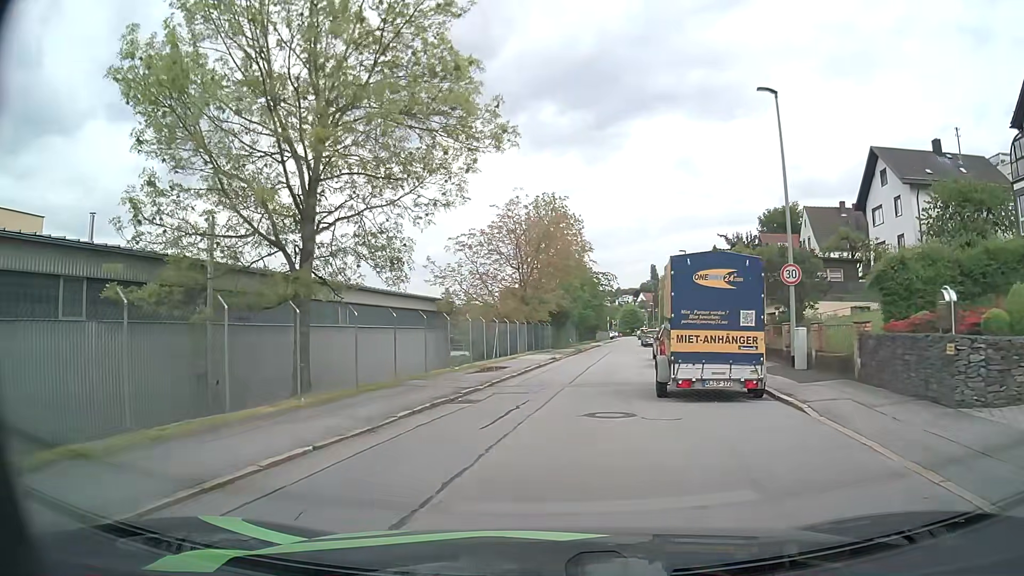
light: Day
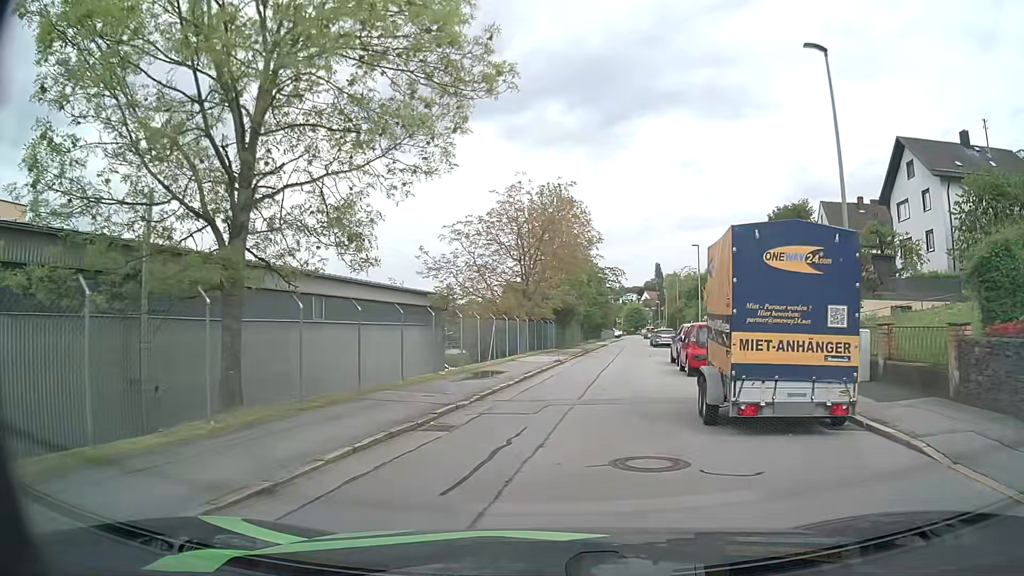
(-0.1, +3.6) m; 0°
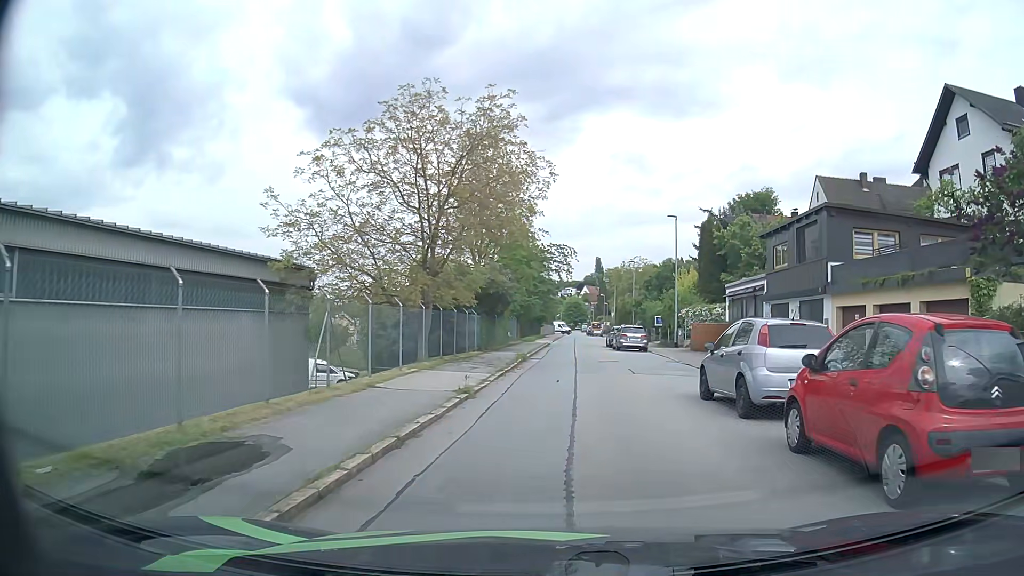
(+0.4, +13.6) m; +4°
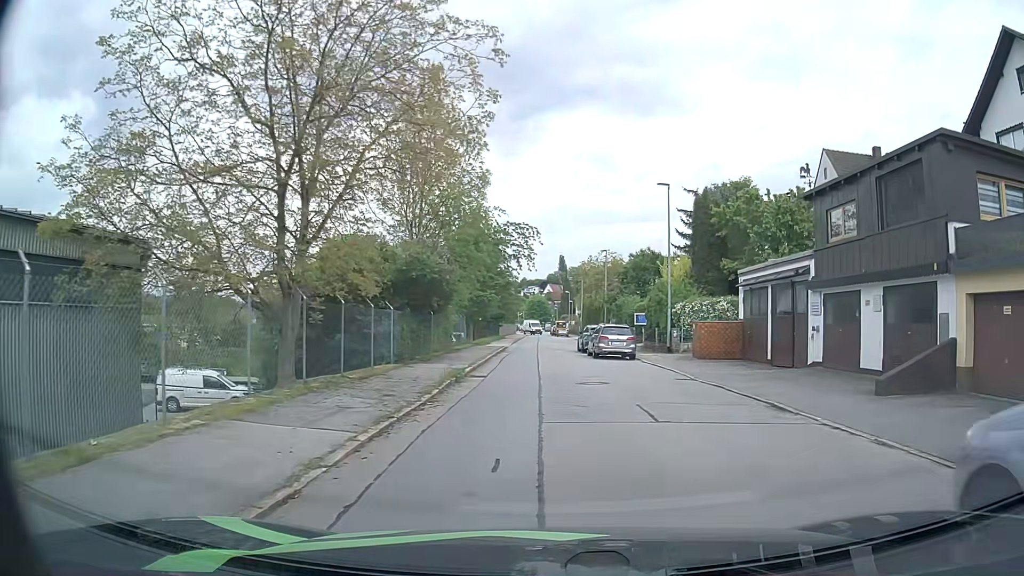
(+0.4, +9.4) m; +4°
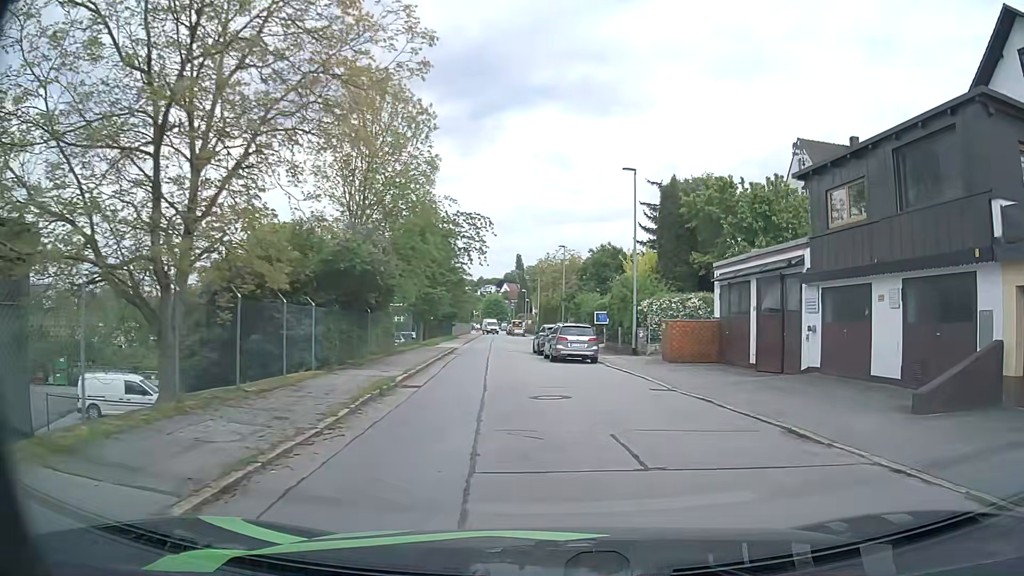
(0.0, +3.1) m; +4°
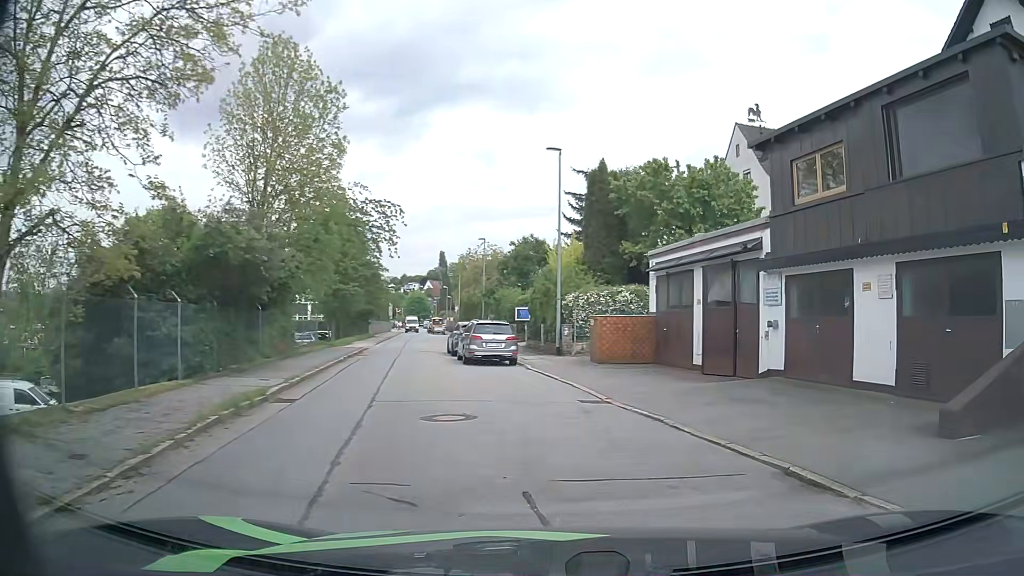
(+0.1, +2.9) m; +6°
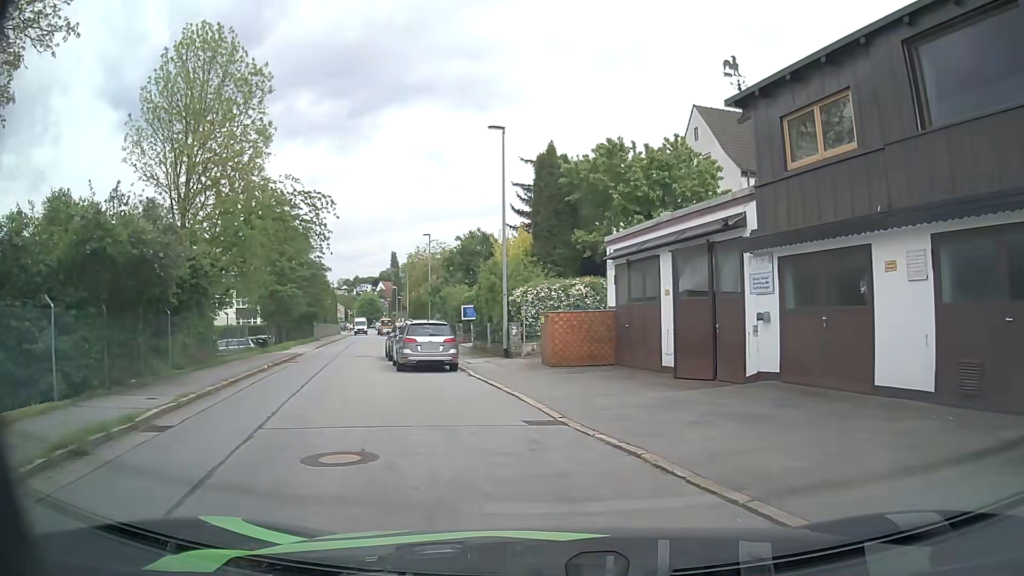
(+0.1, +2.8) m; +6°
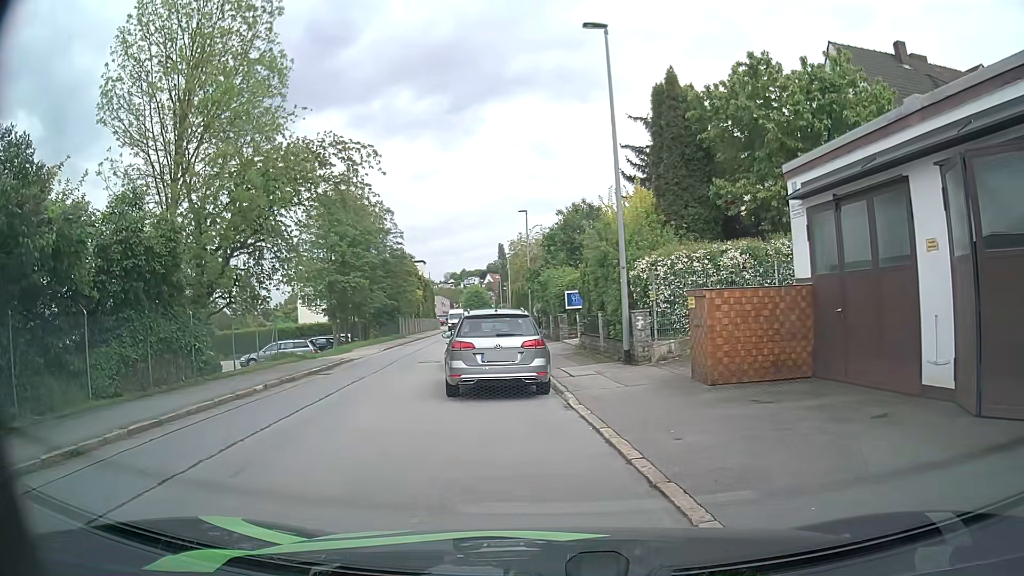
(-0.6, +7.7) m; -9°
